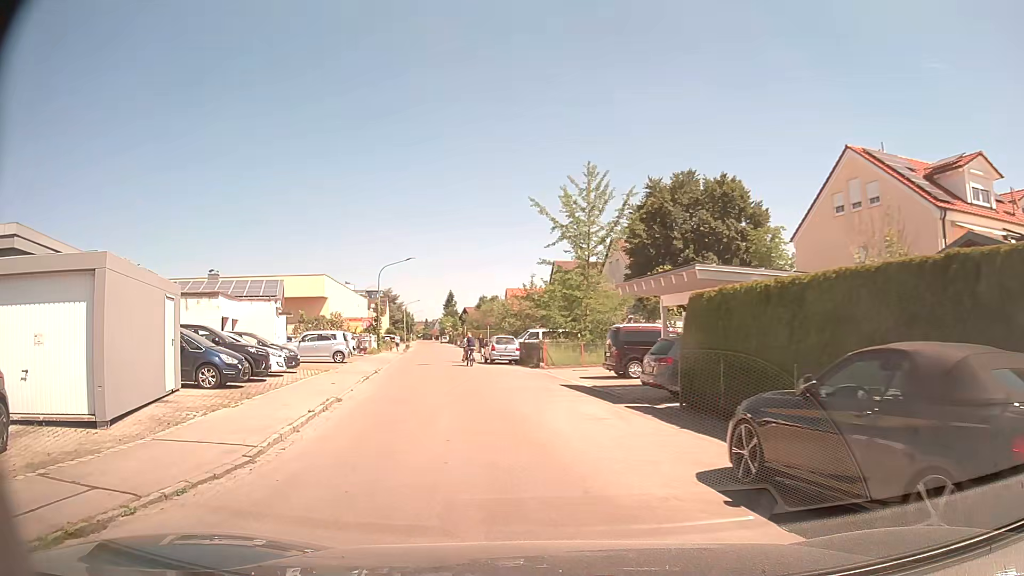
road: residential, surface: asphalt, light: Day
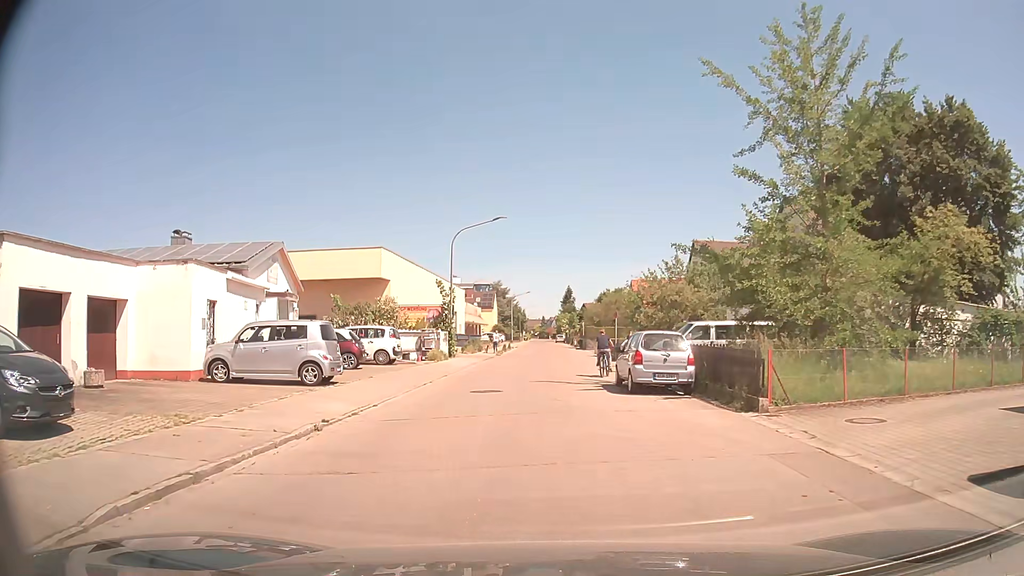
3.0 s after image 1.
(-1.9, +18.5) m; -10°
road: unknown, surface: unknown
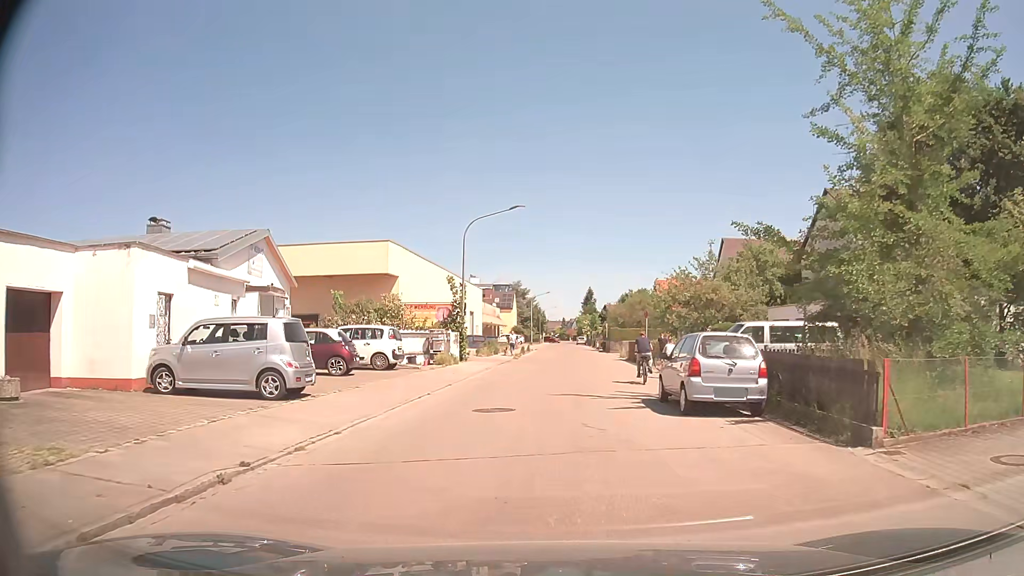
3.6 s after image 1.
(-0.1, +3.8) m; -2°
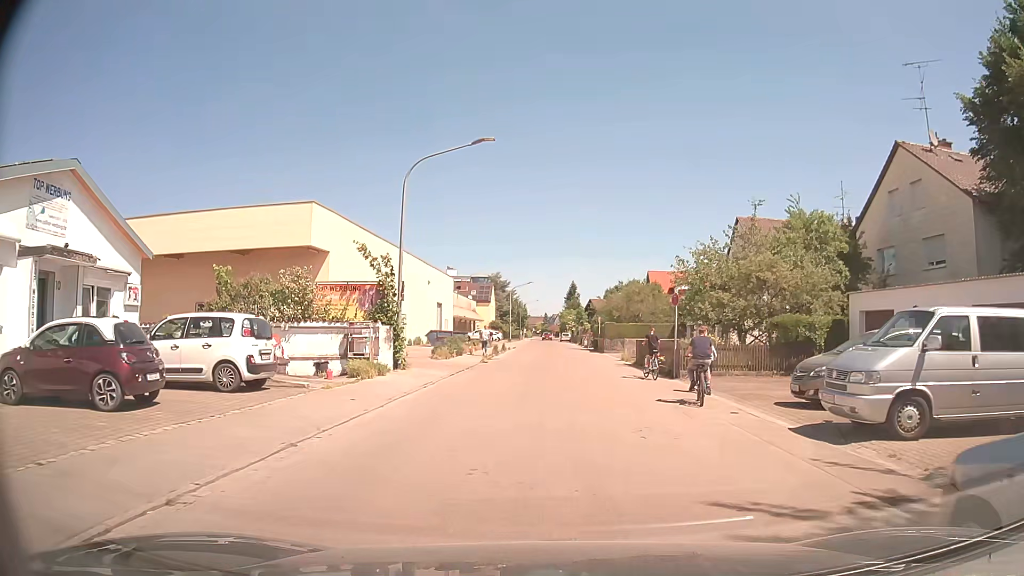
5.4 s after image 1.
(+0.1, +11.1) m; +1°
